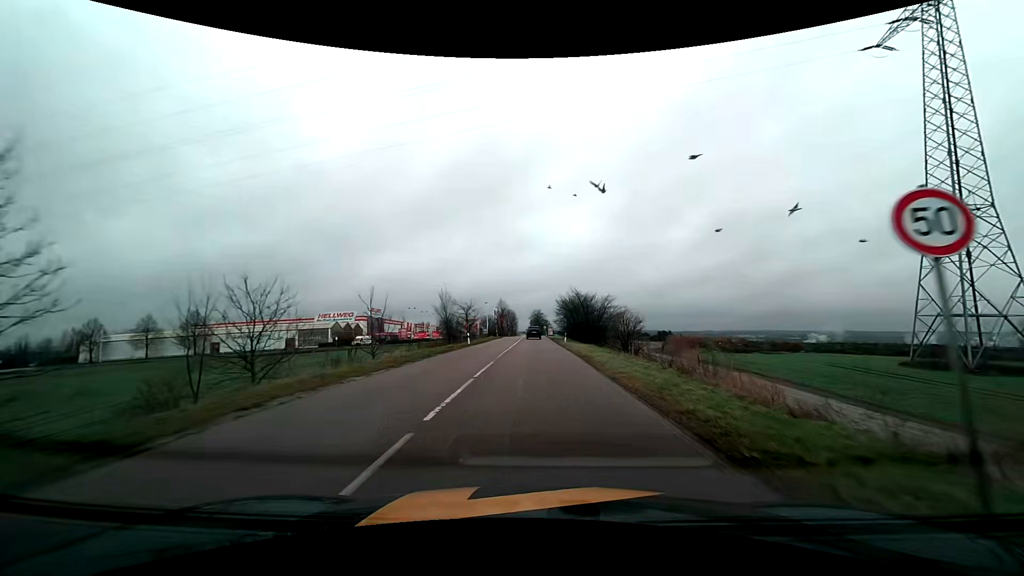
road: tertiary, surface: asphalt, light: Day
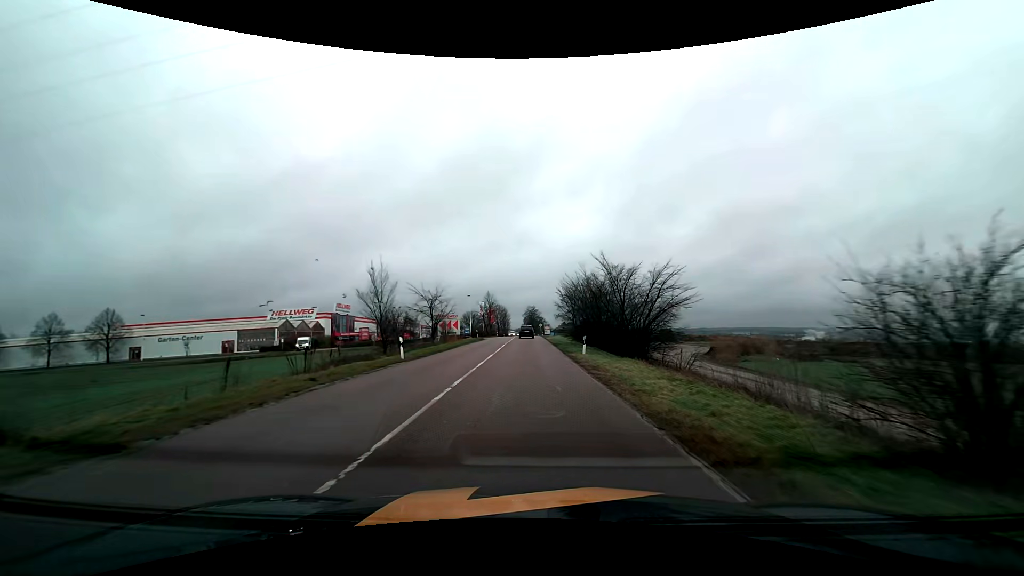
(+0.2, +22.0) m; 0°
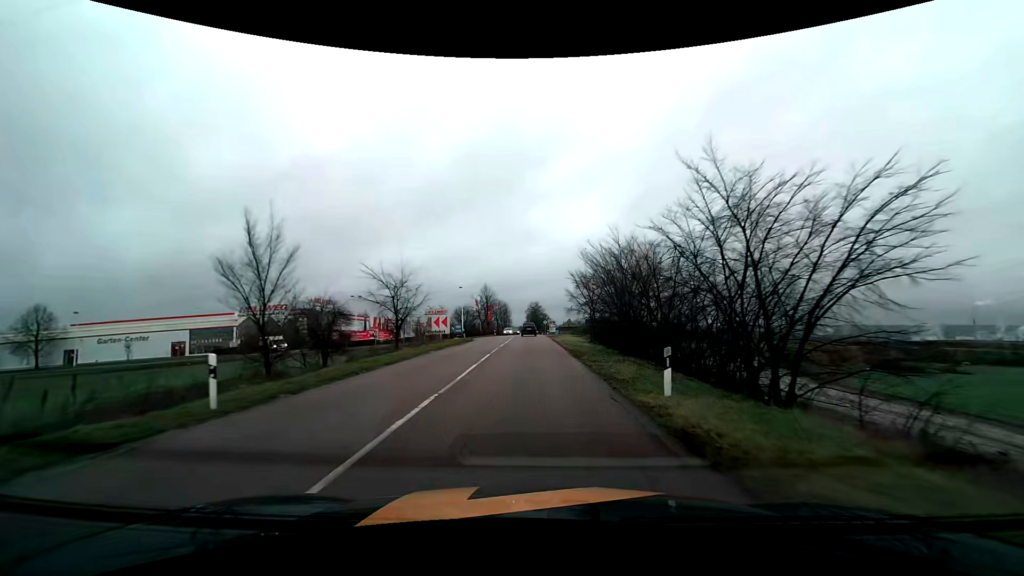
(0.0, +14.8) m; 0°
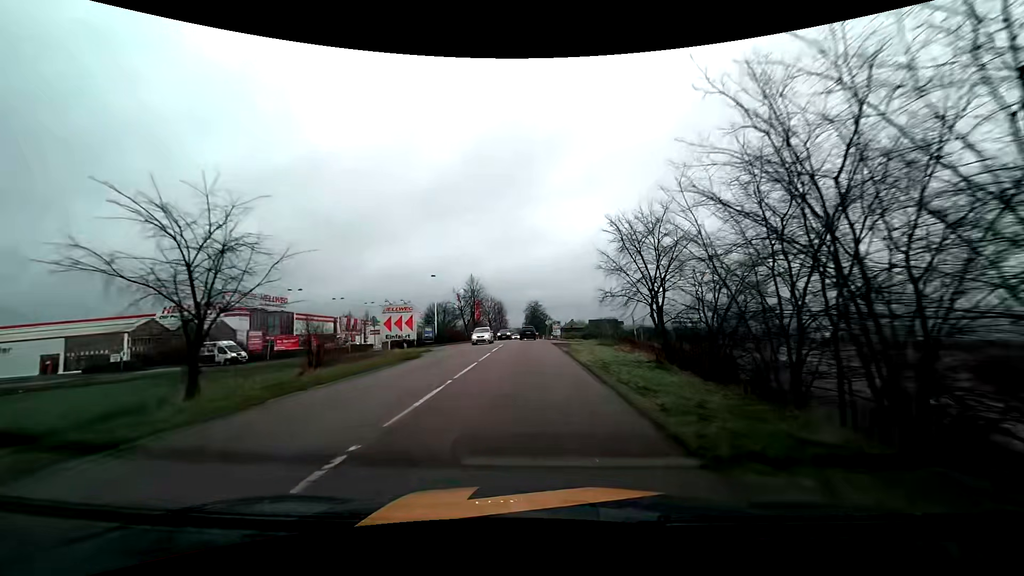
(+0.1, +21.9) m; 0°
(0, +10) (0, +20) (0, +30) (0, +40) (-1, +50) (-1, +60) (-1, +70) (-1, +80) (-1, +90) (-1, +100) m
